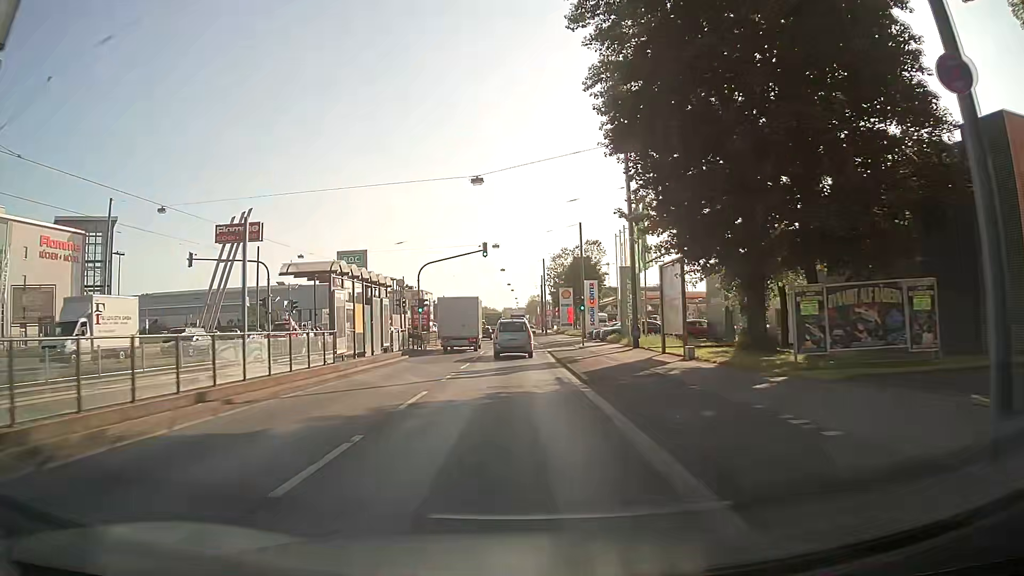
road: primary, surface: asphalt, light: Day
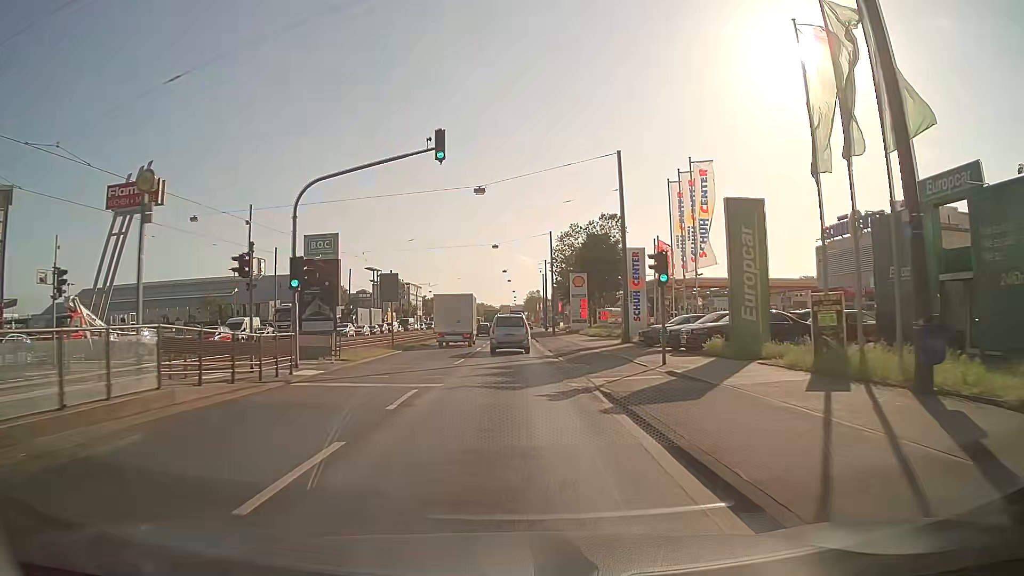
(+0.2, +24.9) m; +1°
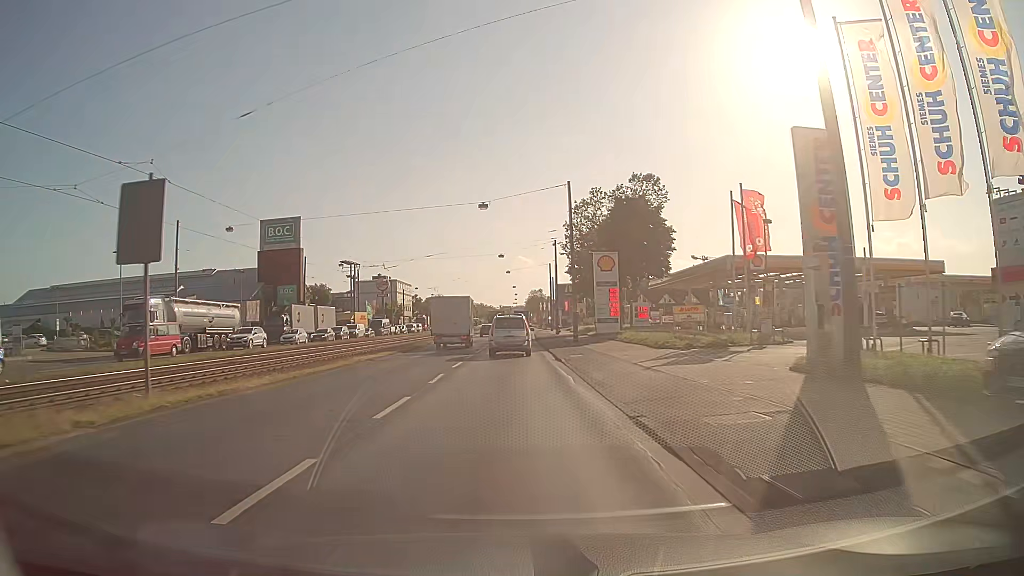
(-0.1, +25.2) m; 0°
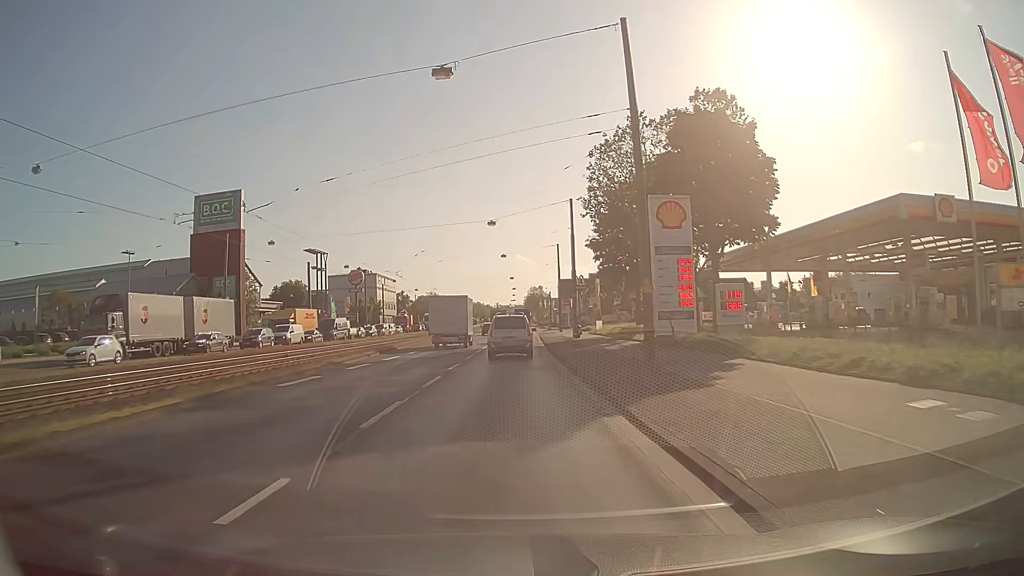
(-0.1, +25.0) m; 0°
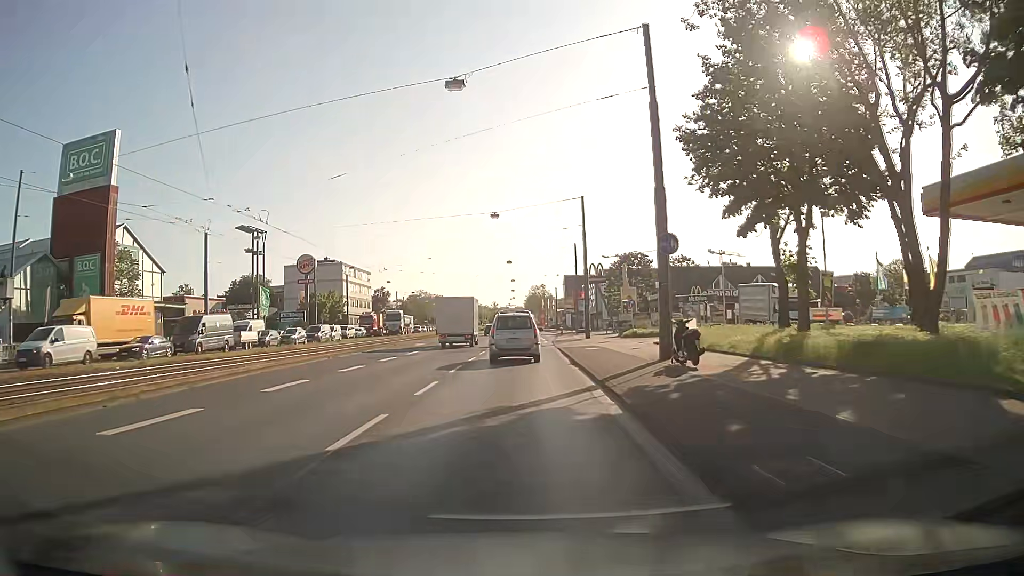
(0.0, +31.9) m; 0°
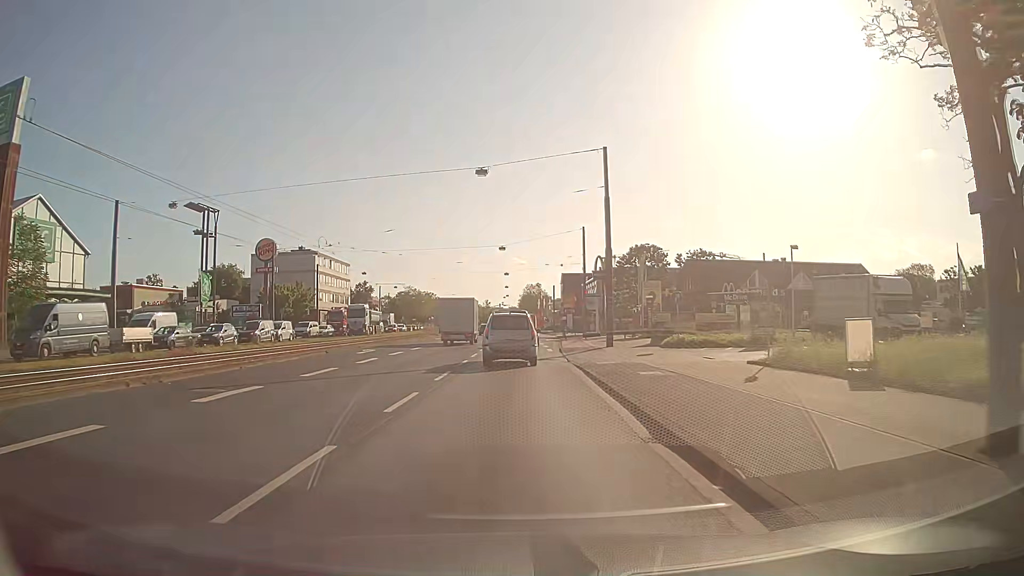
(0.0, +15.0) m; 0°
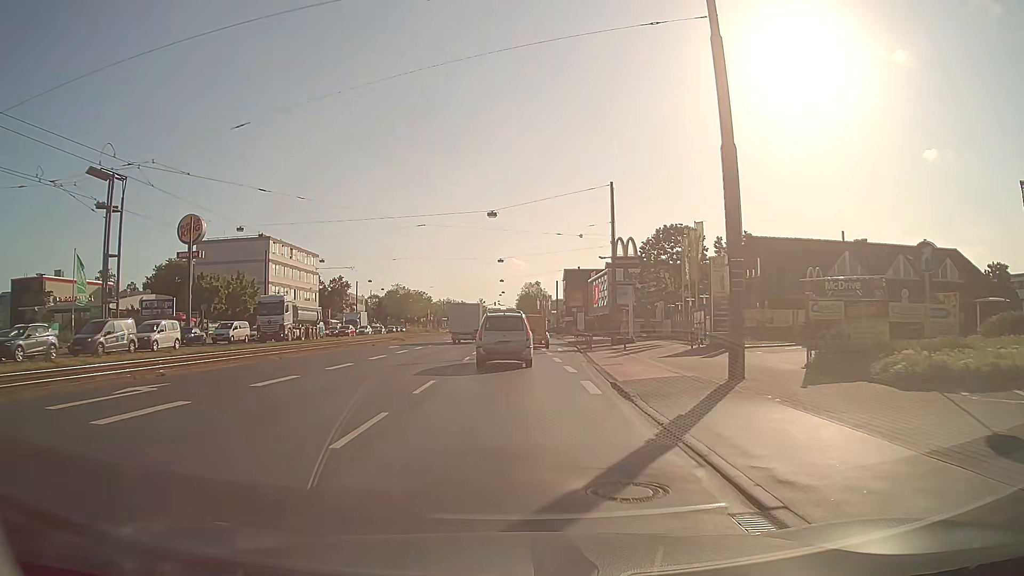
(+0.2, +21.2) m; +1°
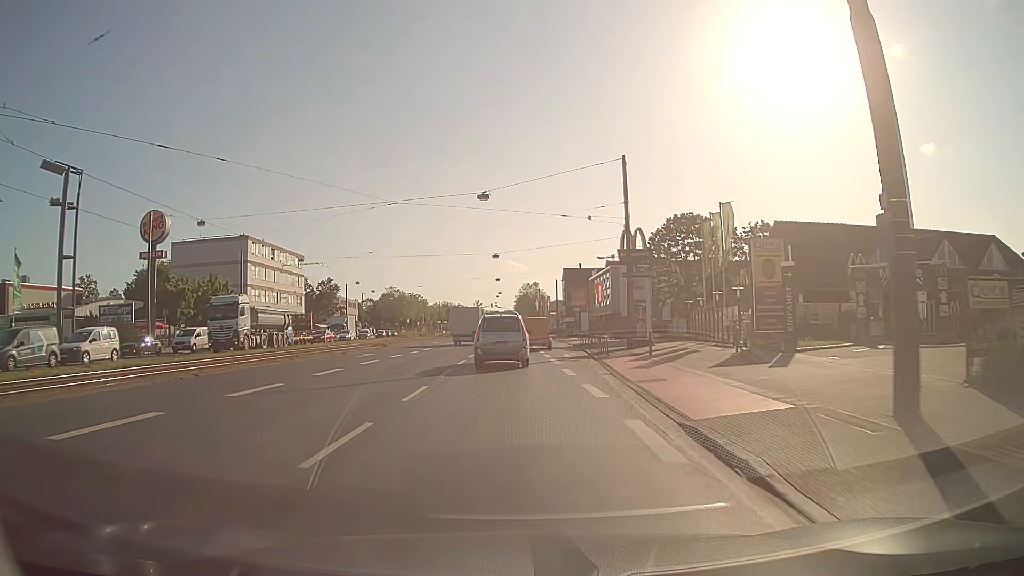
(0.0, +7.0) m; -1°
(0, +10) (0, +20) (0, +30) (+1, +40) (+1, +50) (+1, +60) (+1, +70) (+1, +80) (+1, +90) (+1, +100) m
